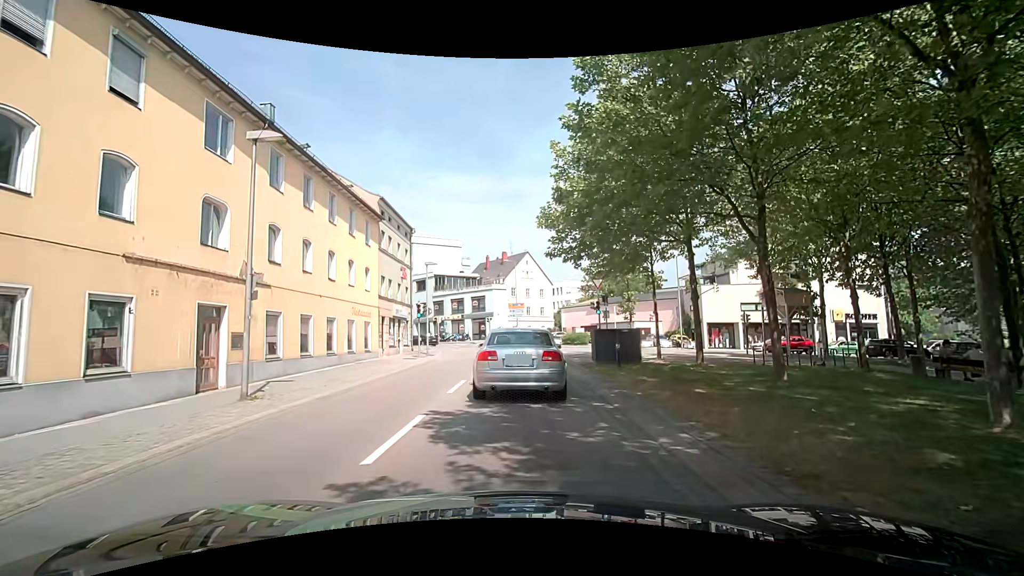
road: tertiary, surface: asphalt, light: Day
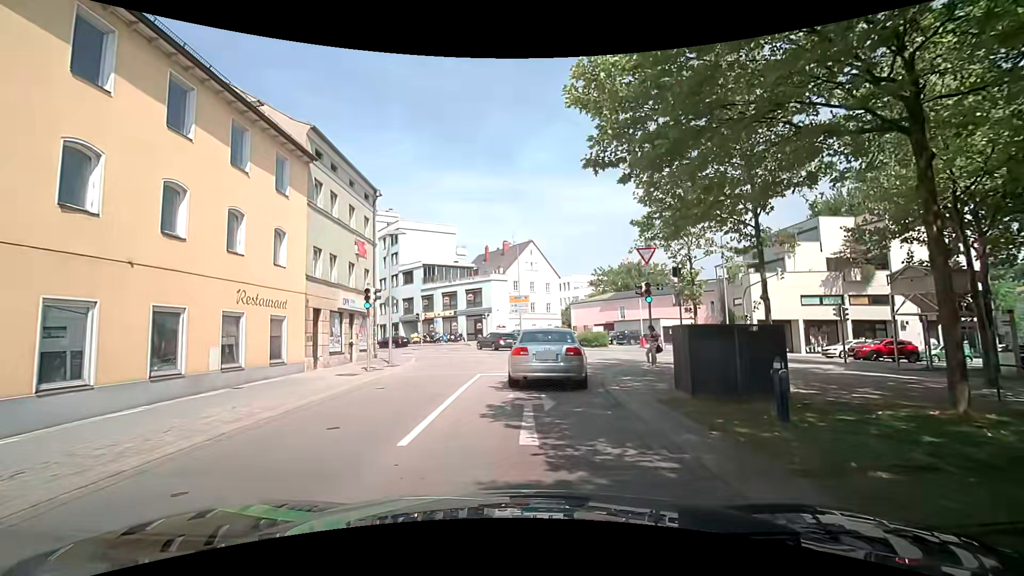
(+0.1, +11.5) m; +2°
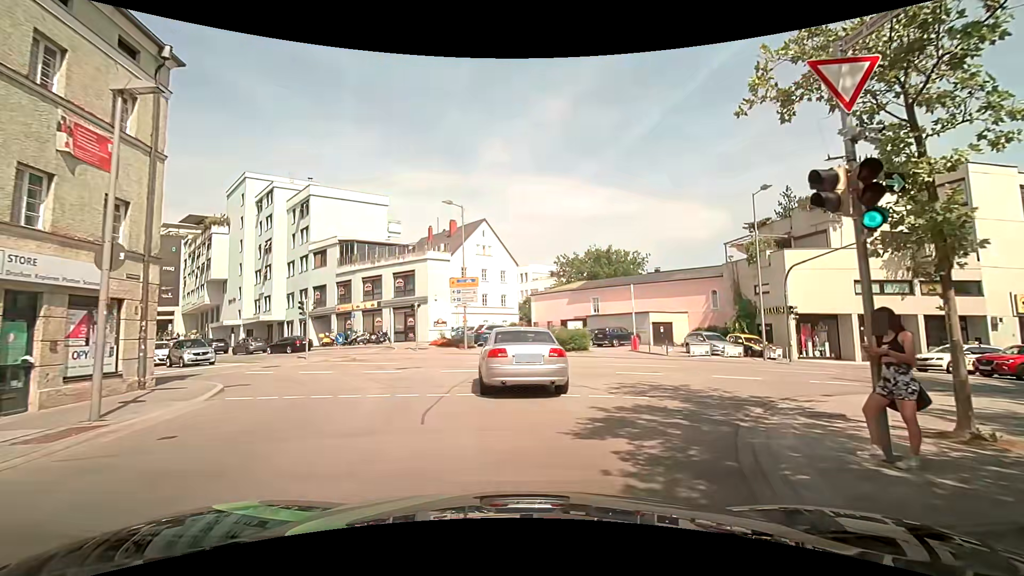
(0.0, +14.5) m; +4°
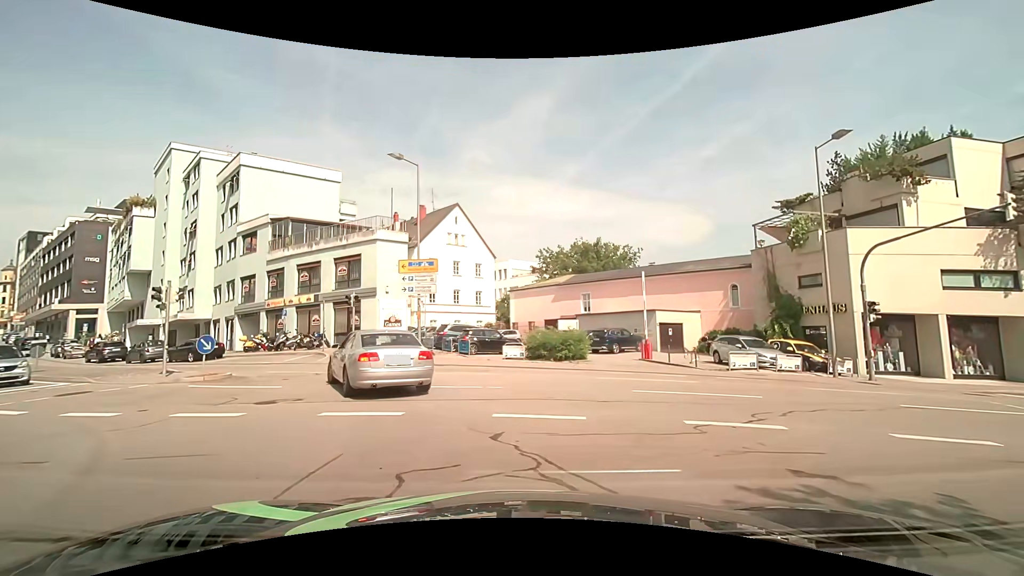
(0.0, +9.0) m; +1°
